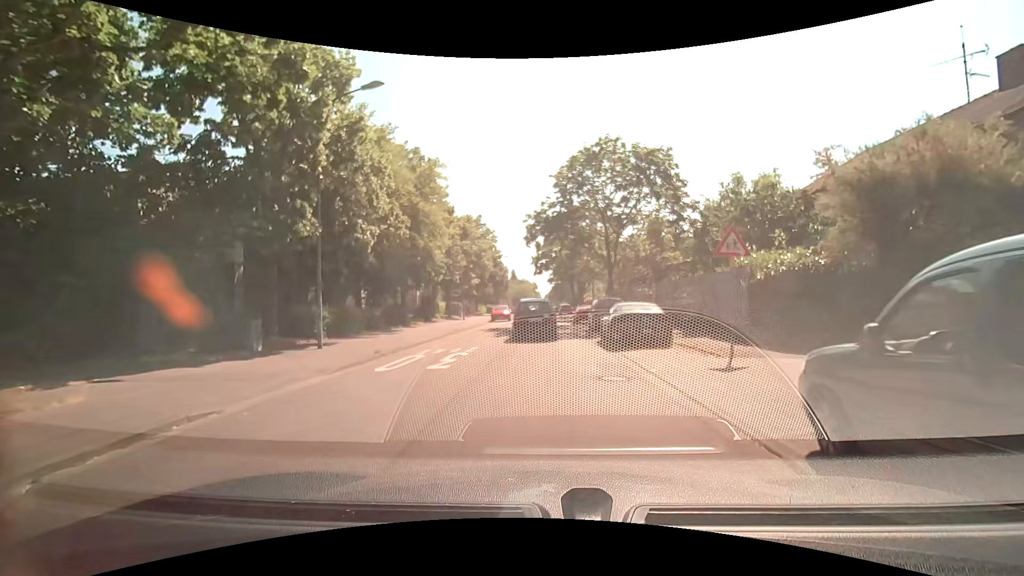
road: residential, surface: asphalt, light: Day
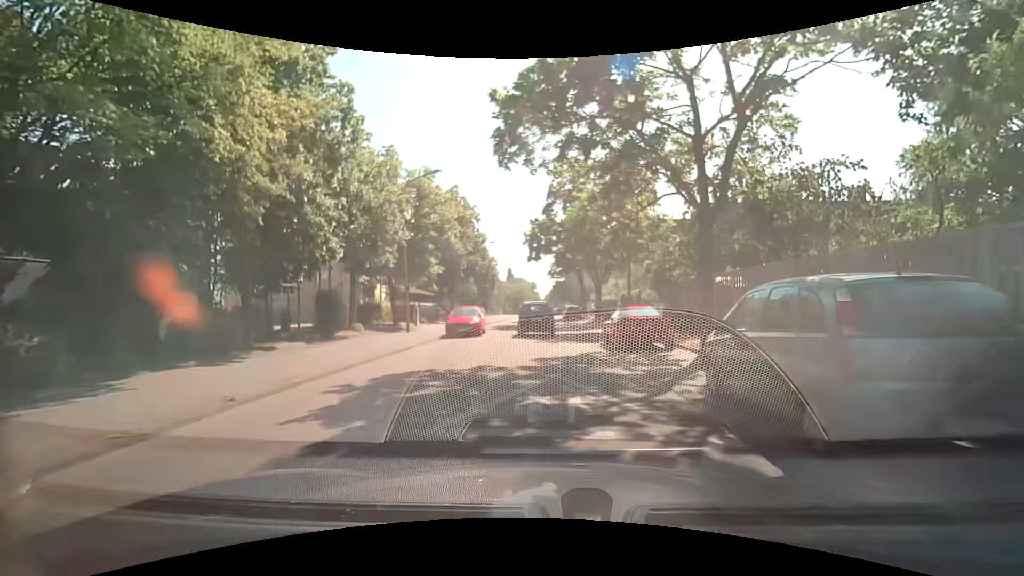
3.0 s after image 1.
(-0.2, +19.7) m; -1°
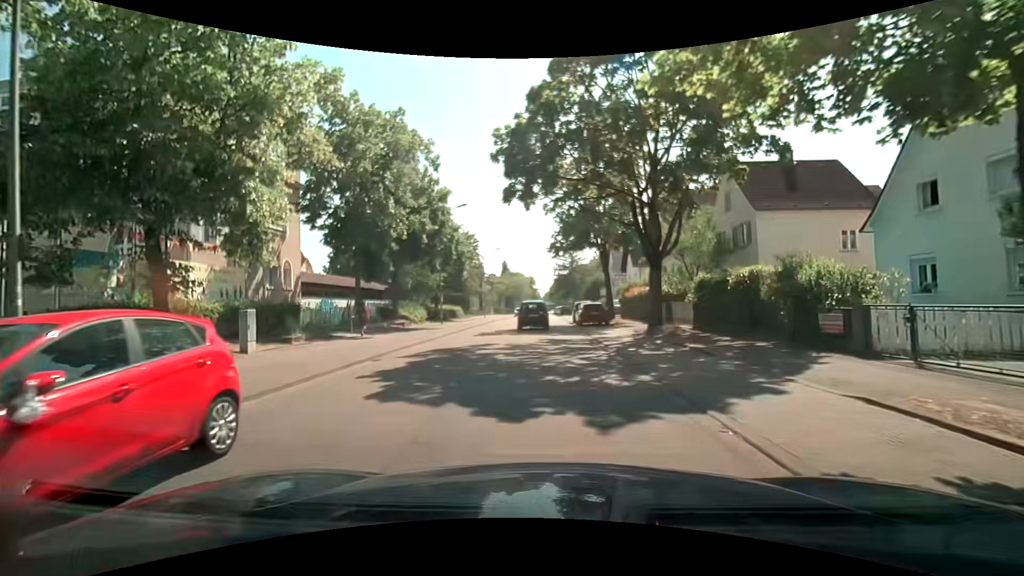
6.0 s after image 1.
(+0.1, +21.5) m; 0°
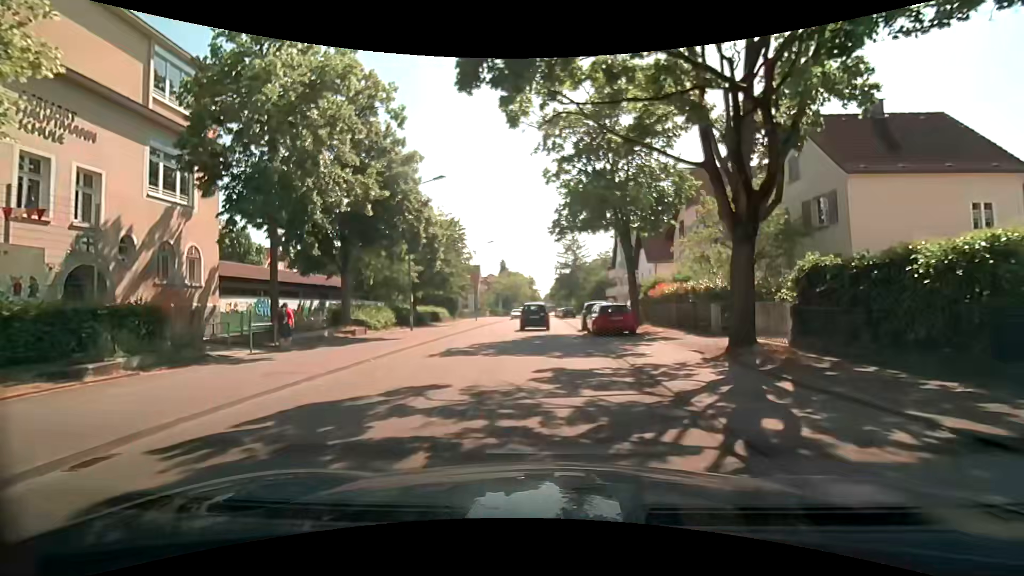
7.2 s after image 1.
(+0.1, +8.8) m; 0°
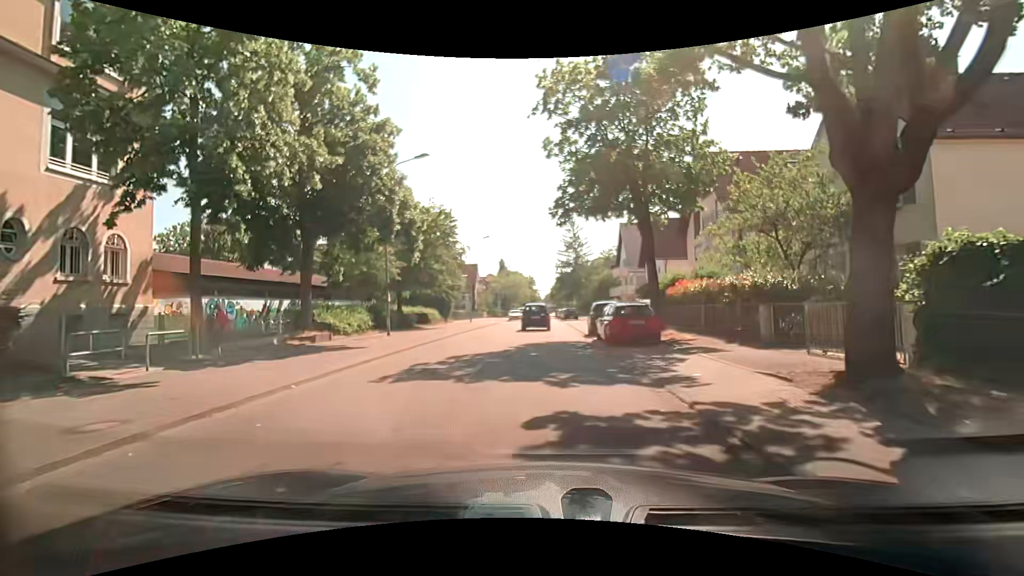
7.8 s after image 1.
(+0.1, +4.4) m; +1°
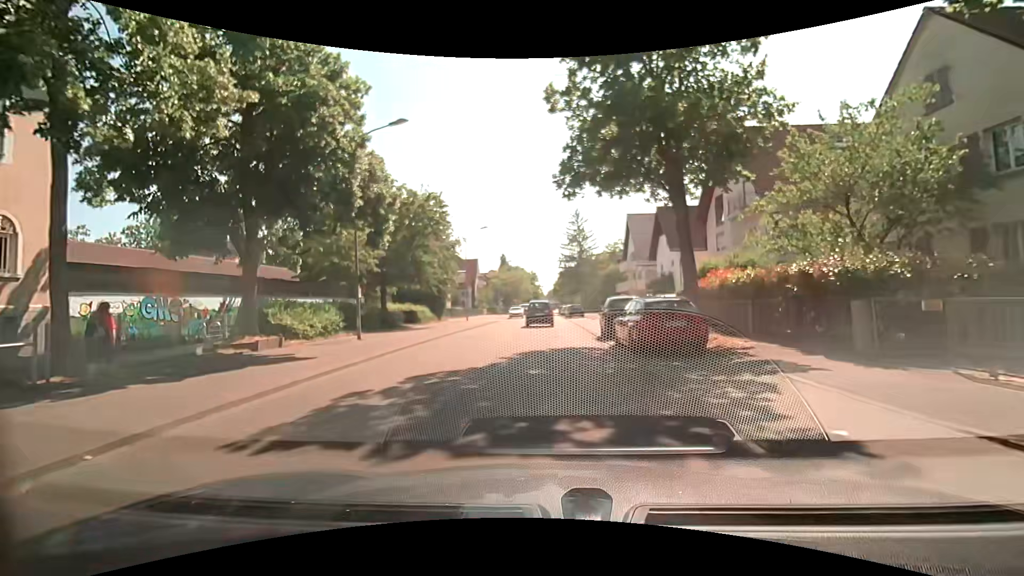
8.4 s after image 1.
(0.0, +4.4) m; +1°
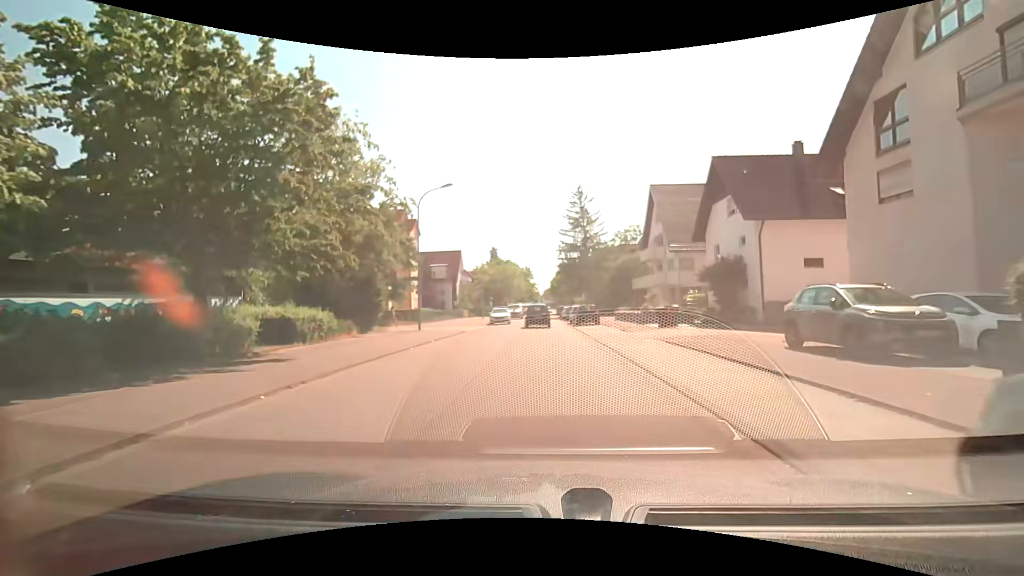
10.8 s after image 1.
(-0.4, +17.8) m; -1°
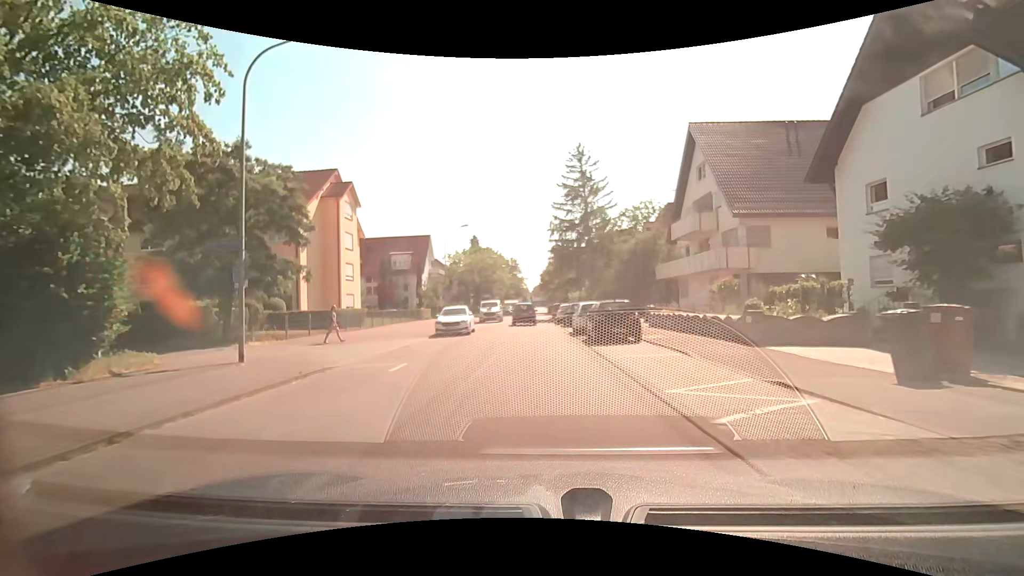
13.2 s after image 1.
(+0.3, +18.0) m; +2°
(0, +10) (-1, +20) (-1, +30) (-2, +40) (-2, +50) (-2, +60) (-3, +70) (-3, +80) (-3, +90) (-3, +100) m
